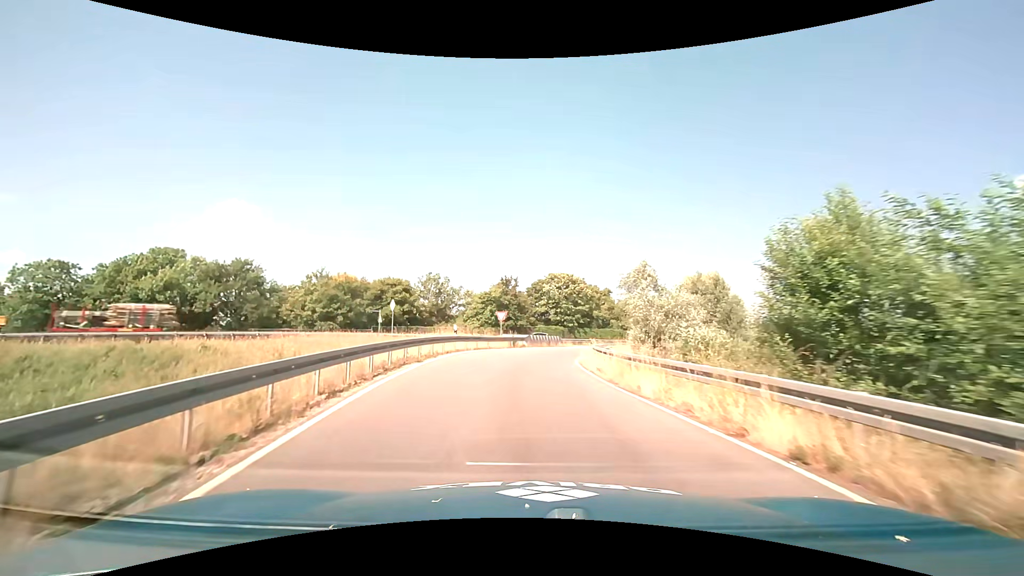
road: primary_link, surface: asphalt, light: Day
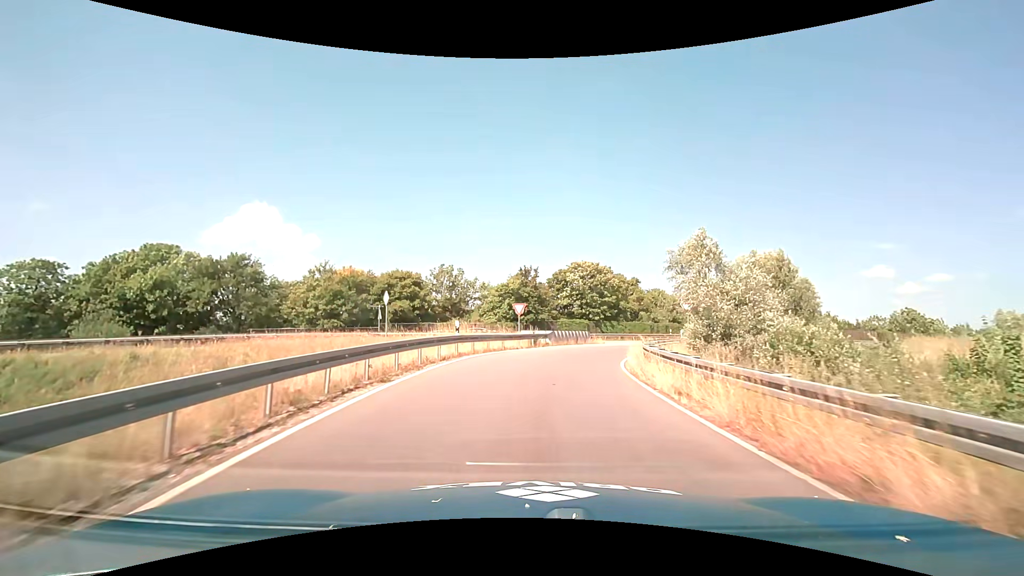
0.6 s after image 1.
(-0.2, +6.3) m; -3°
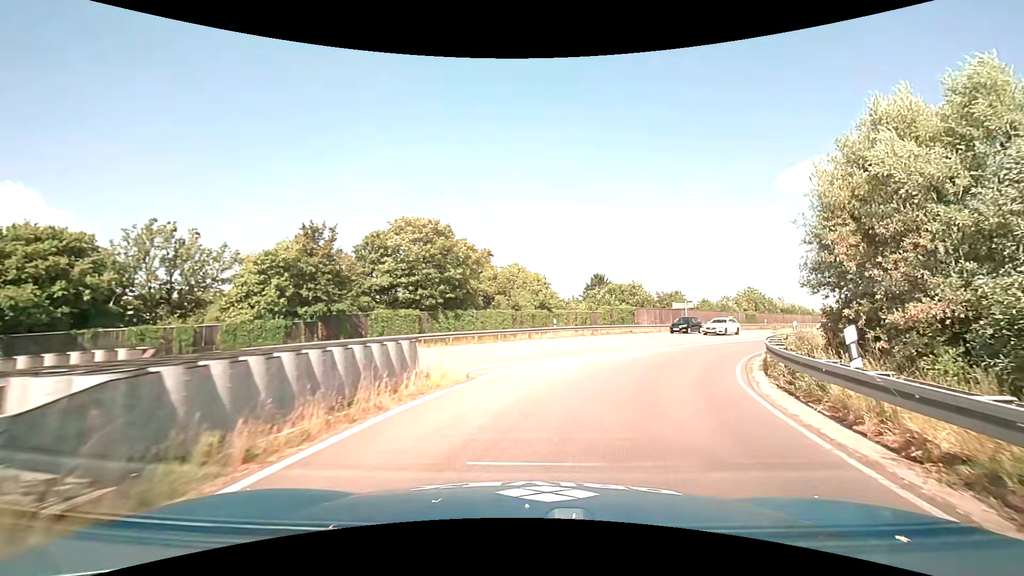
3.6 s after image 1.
(+2.6, +27.0) m; +18°
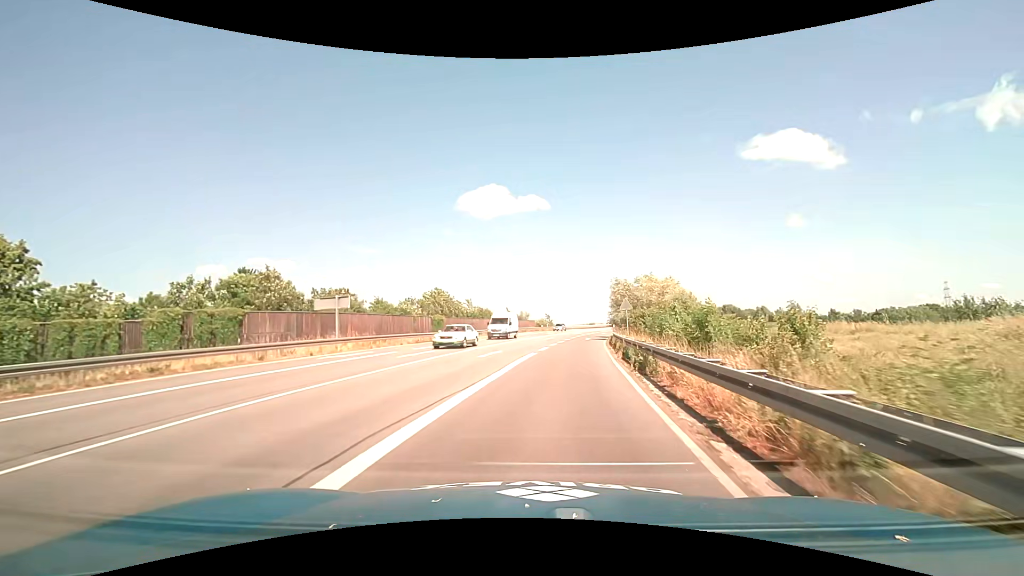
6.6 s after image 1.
(+9.7, +26.1) m; +34°
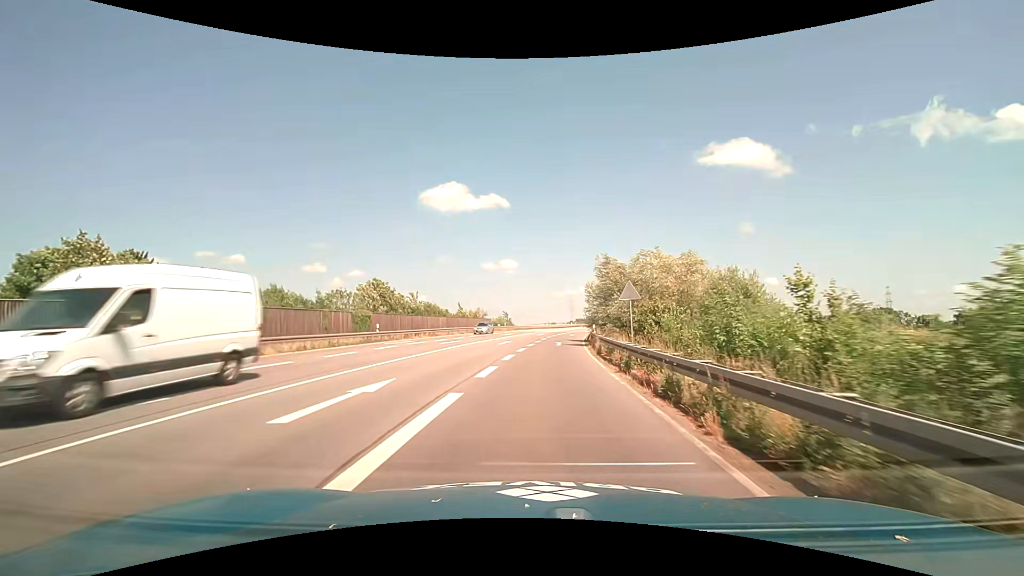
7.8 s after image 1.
(+0.7, +14.1) m; +5°
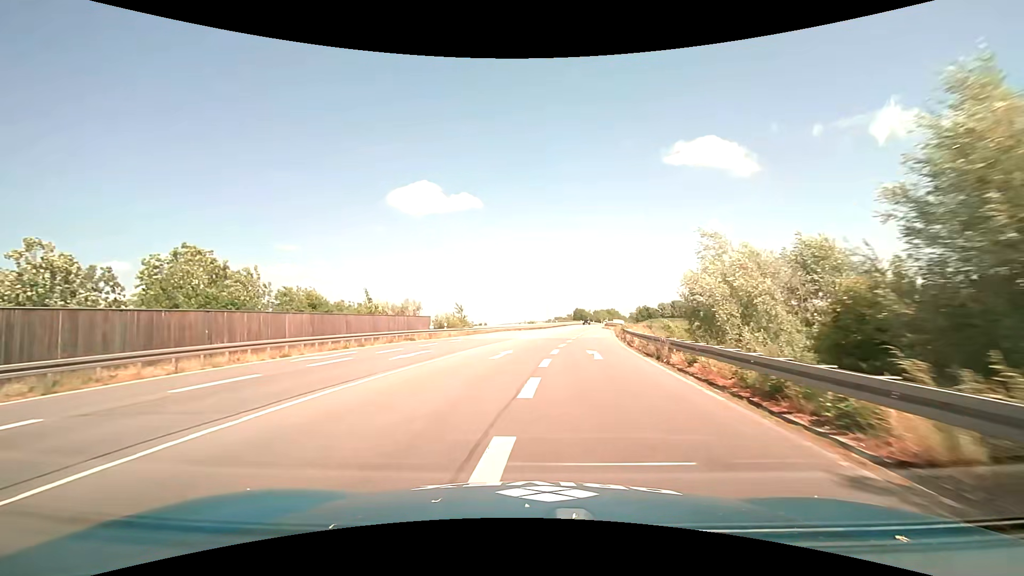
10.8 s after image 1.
(+1.6, +39.9) m; +3°
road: primary
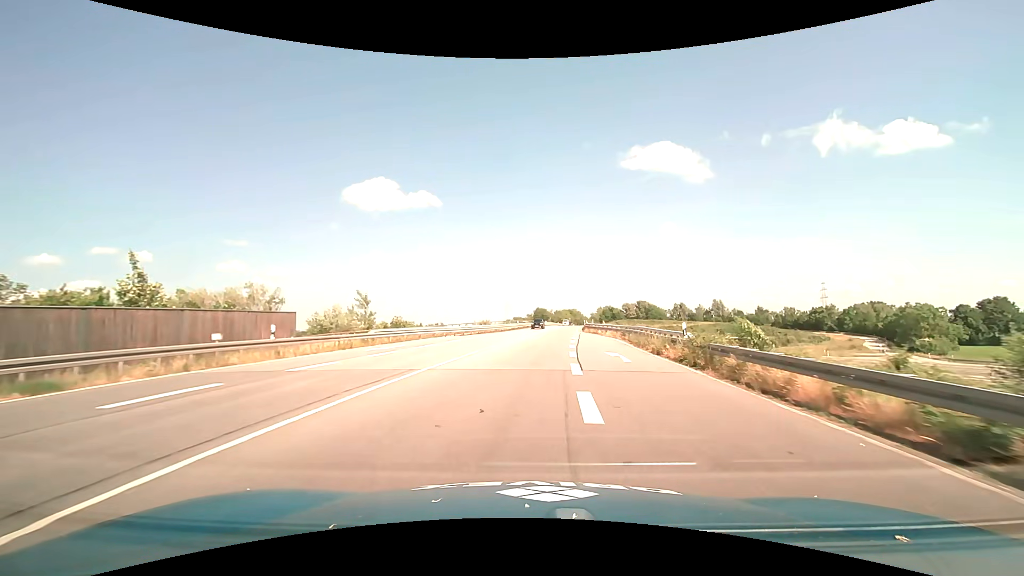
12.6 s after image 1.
(+0.9, +26.1) m; +5°
